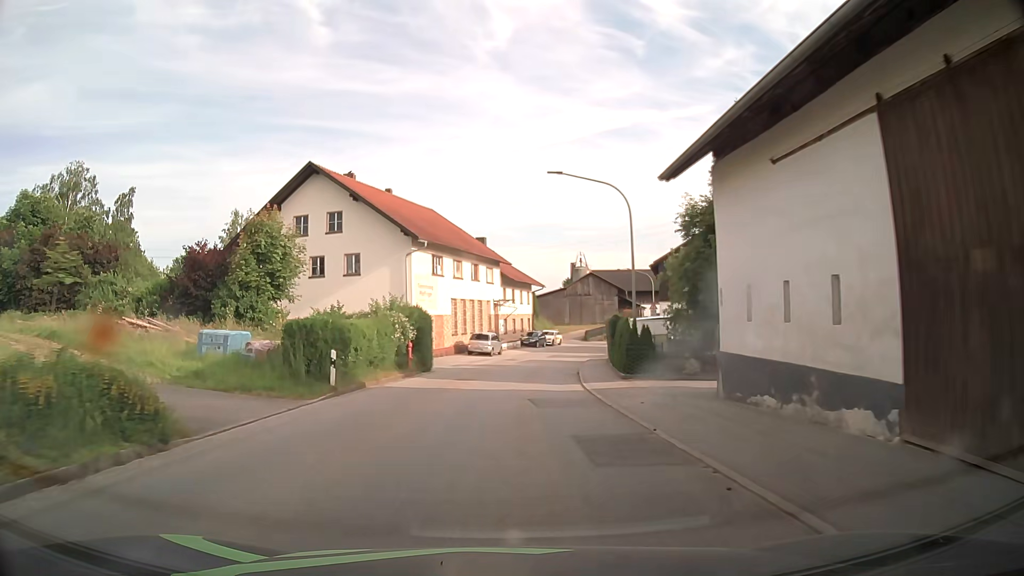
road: tertiary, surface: asphalt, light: Day
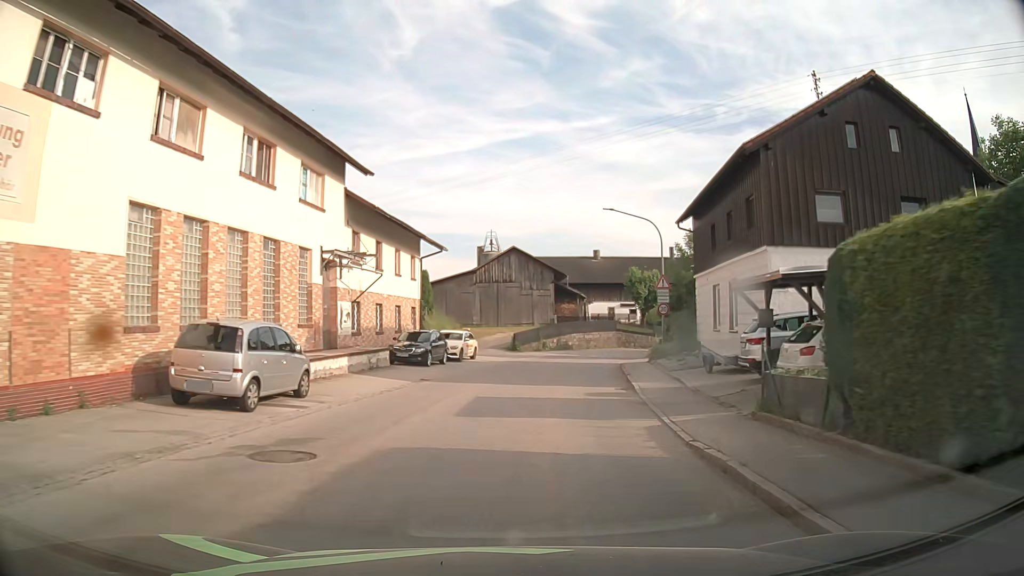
(+1.5, +34.0) m; +9°
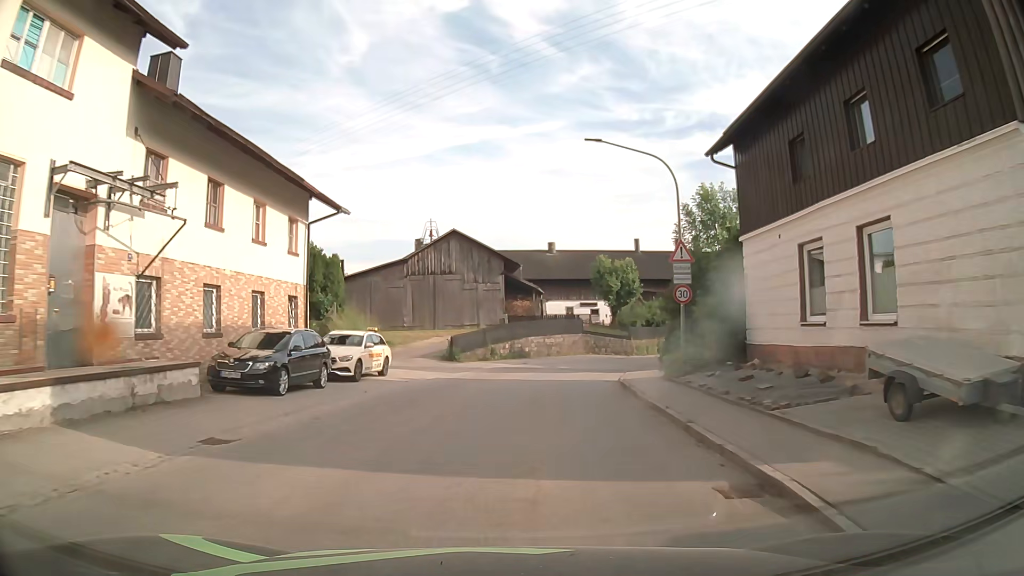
(+0.6, +12.7) m; +5°
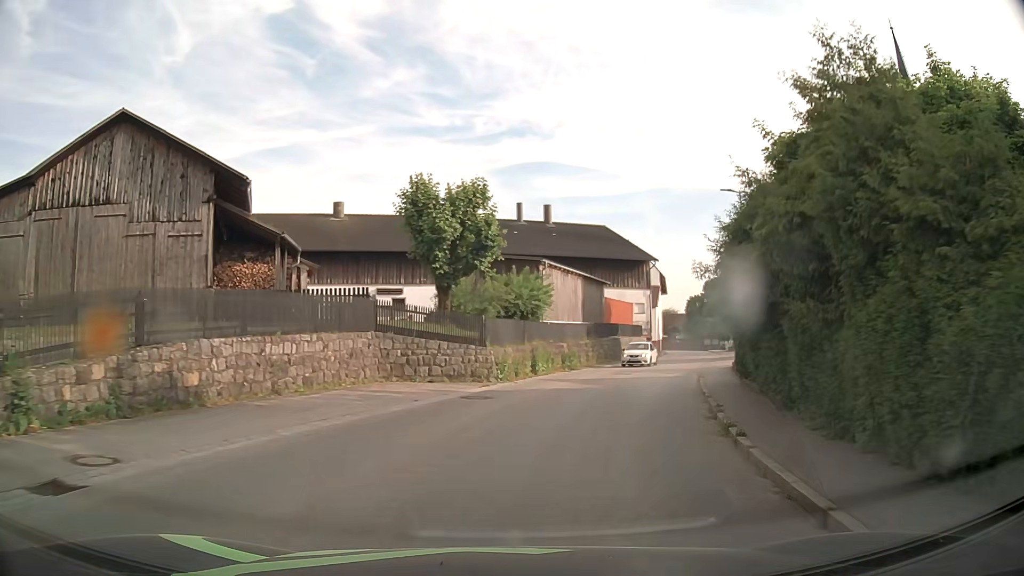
(+2.8, +28.7) m; +16°
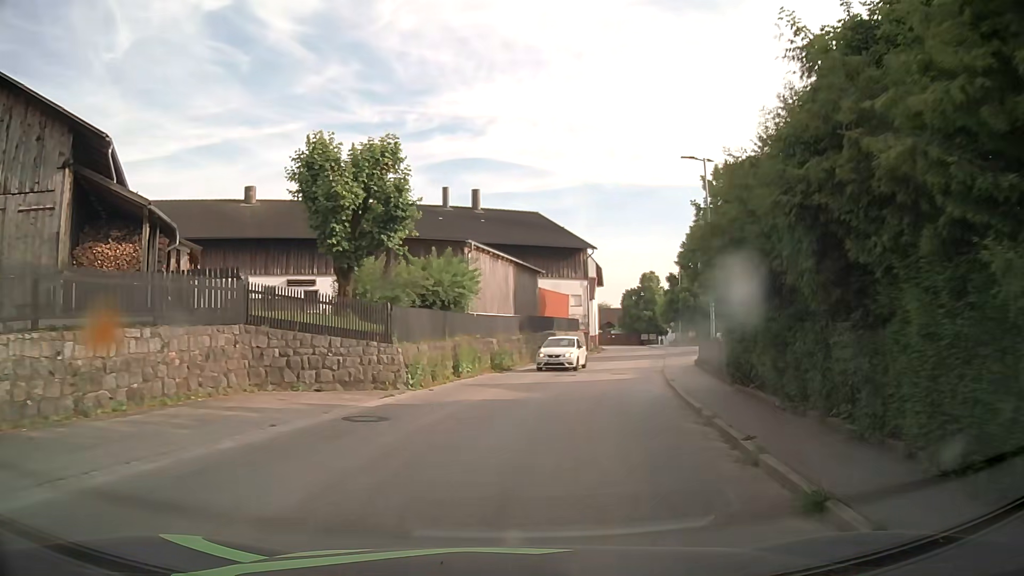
(+0.3, +5.2) m; +7°
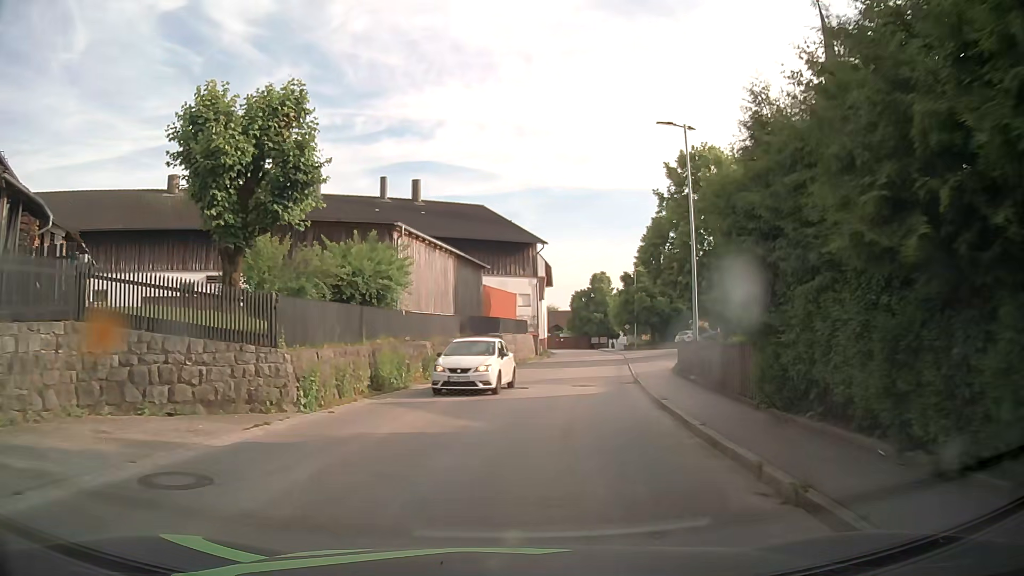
(+0.2, +5.0) m; +4°
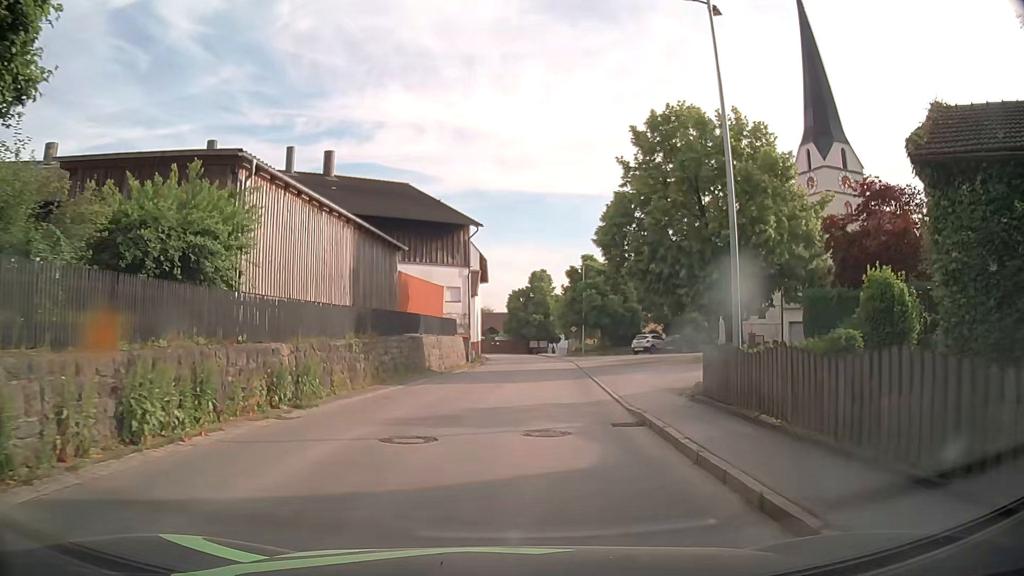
(+0.5, +9.5) m; +6°
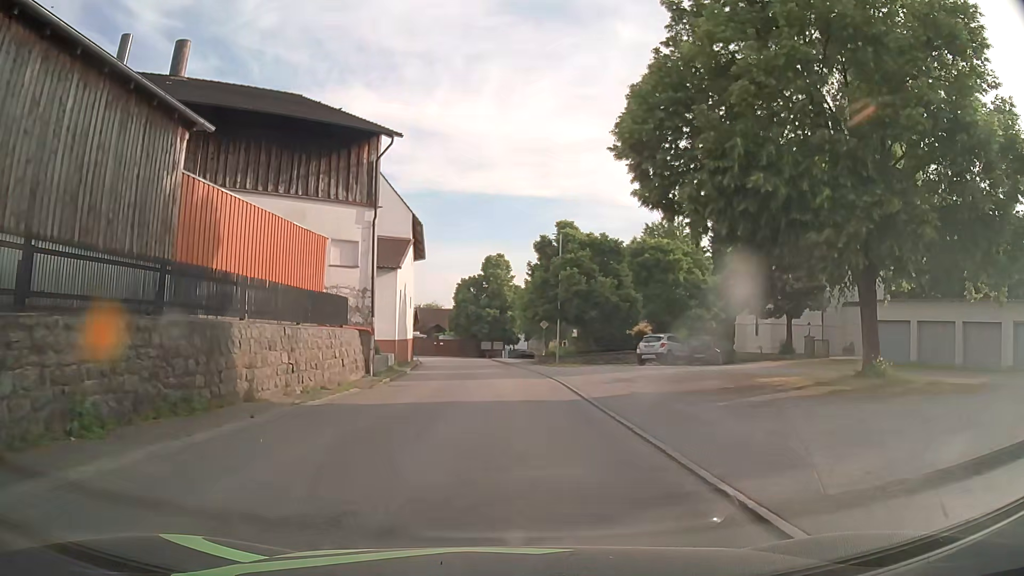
(+0.6, +19.2) m; +3°
